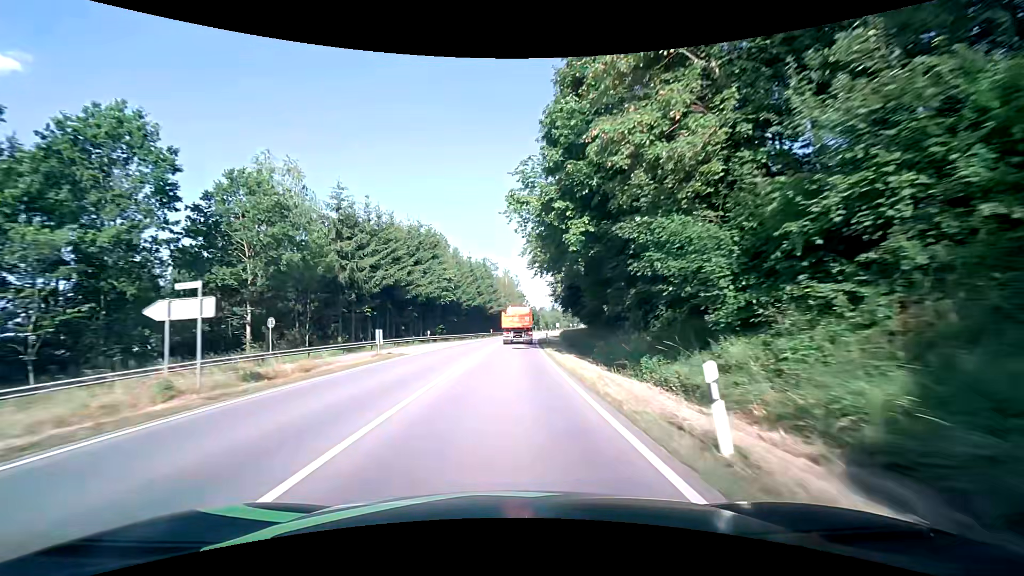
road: secondary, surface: asphalt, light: Day
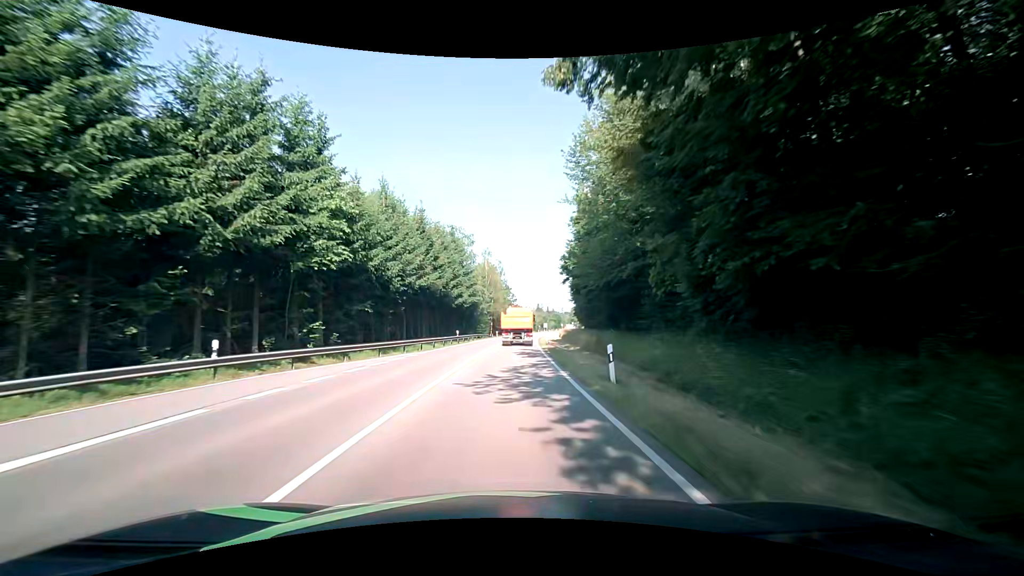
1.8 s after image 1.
(+0.6, +34.4) m; +2°
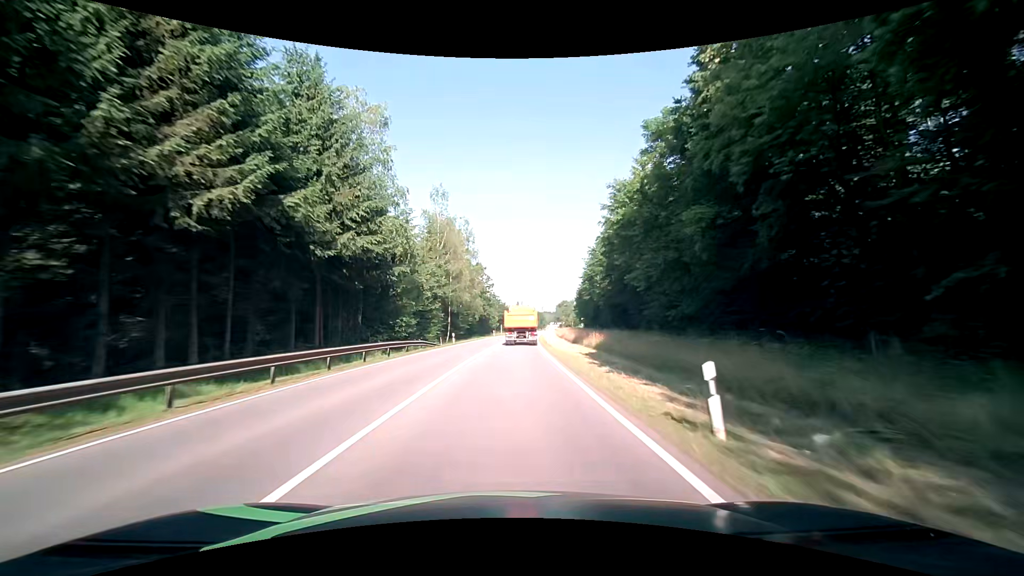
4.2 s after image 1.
(+1.0, +45.7) m; +3°
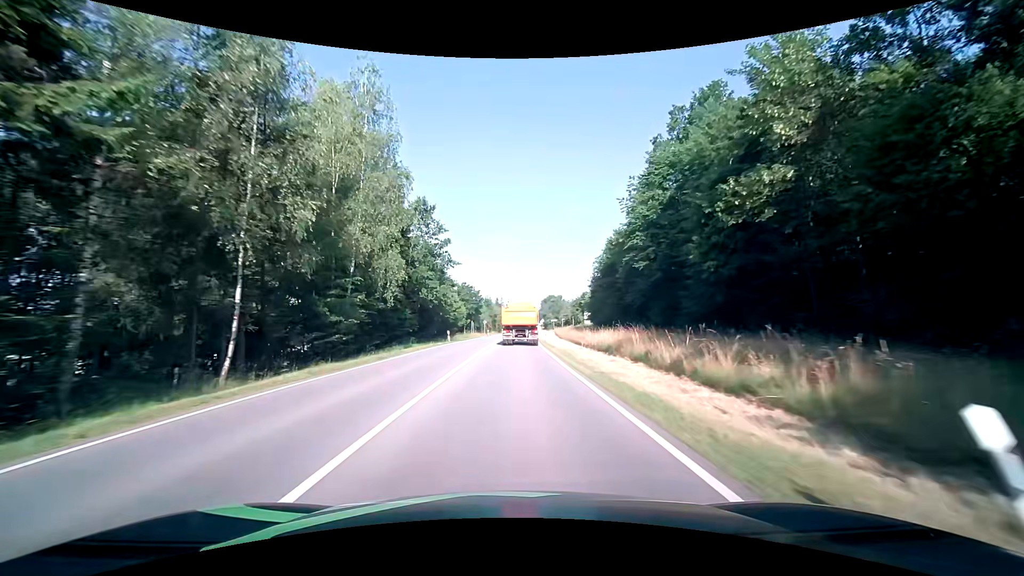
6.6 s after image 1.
(+0.9, +45.0) m; +2°
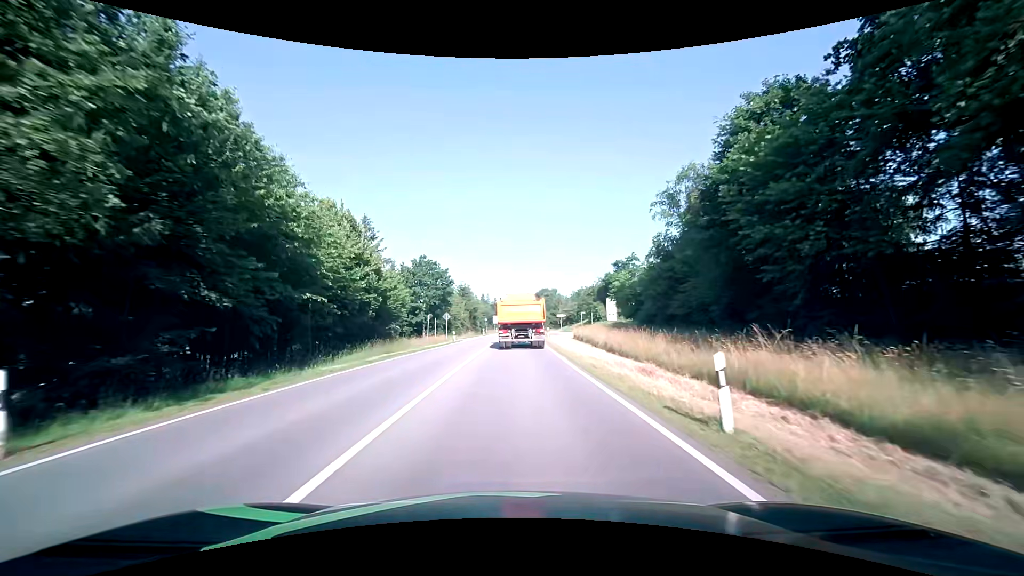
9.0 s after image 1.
(+0.6, +39.2) m; +2°
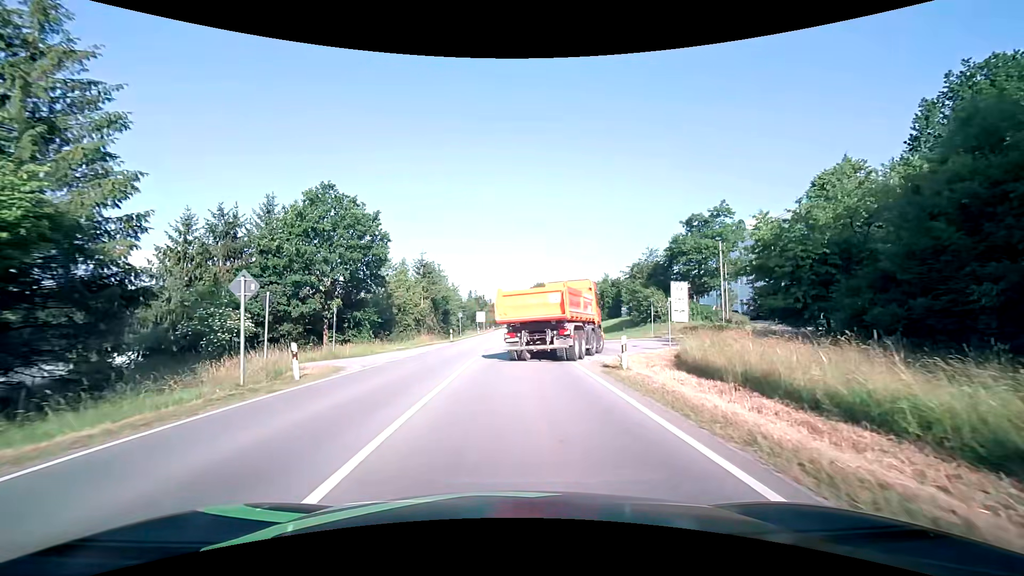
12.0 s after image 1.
(+0.1, +34.1) m; +1°
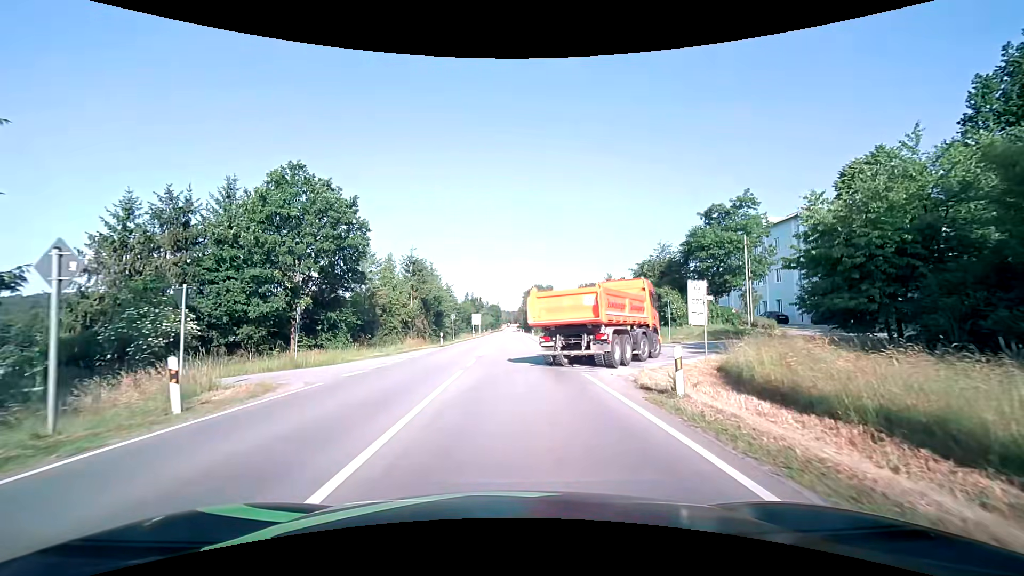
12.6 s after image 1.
(0.0, +4.8) m; 0°
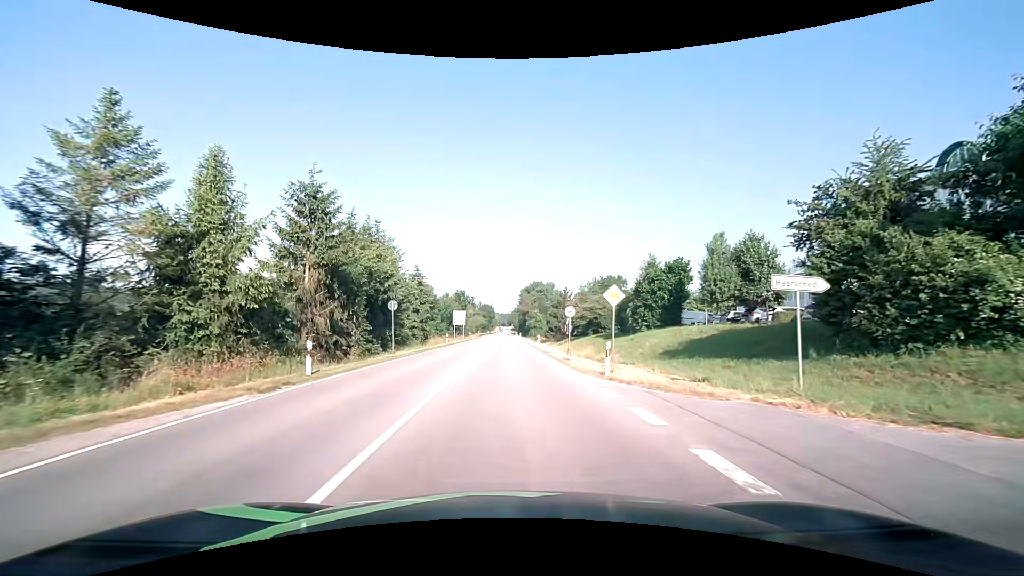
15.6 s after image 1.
(+0.4, +27.7) m; +1°
